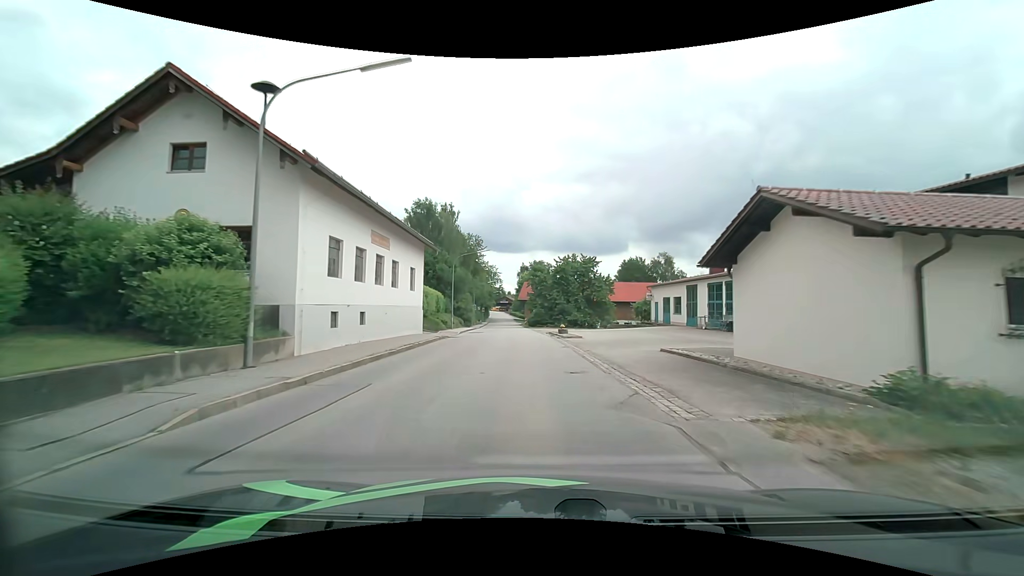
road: secondary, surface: asphalt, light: Day
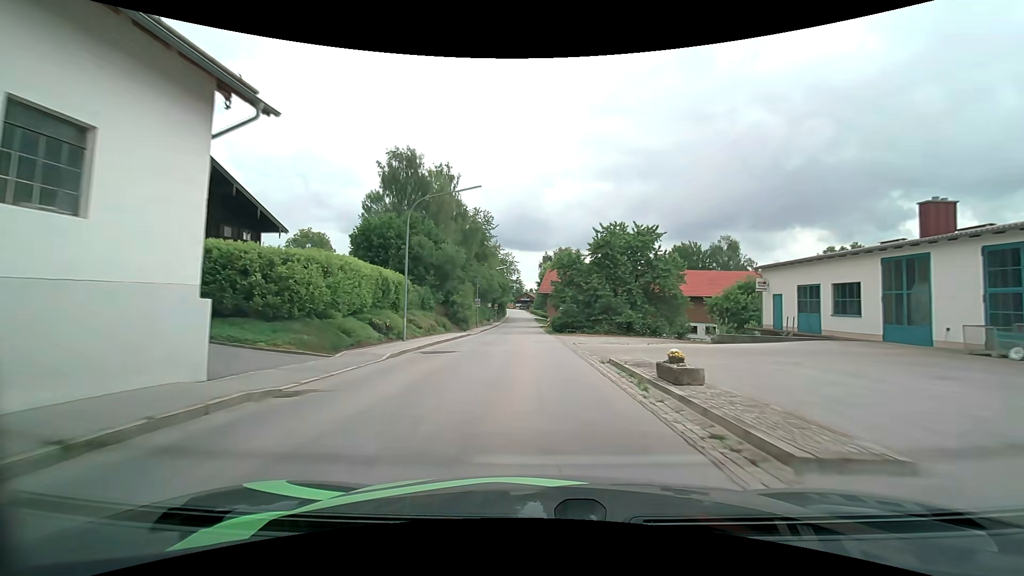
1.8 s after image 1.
(-0.5, +23.8) m; -3°
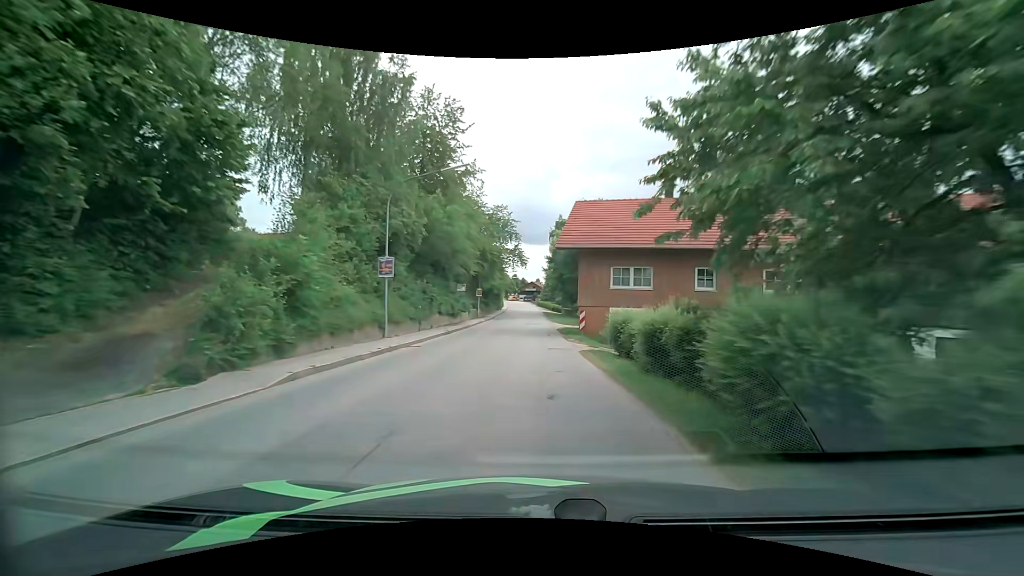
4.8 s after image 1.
(-0.5, +40.4) m; -1°
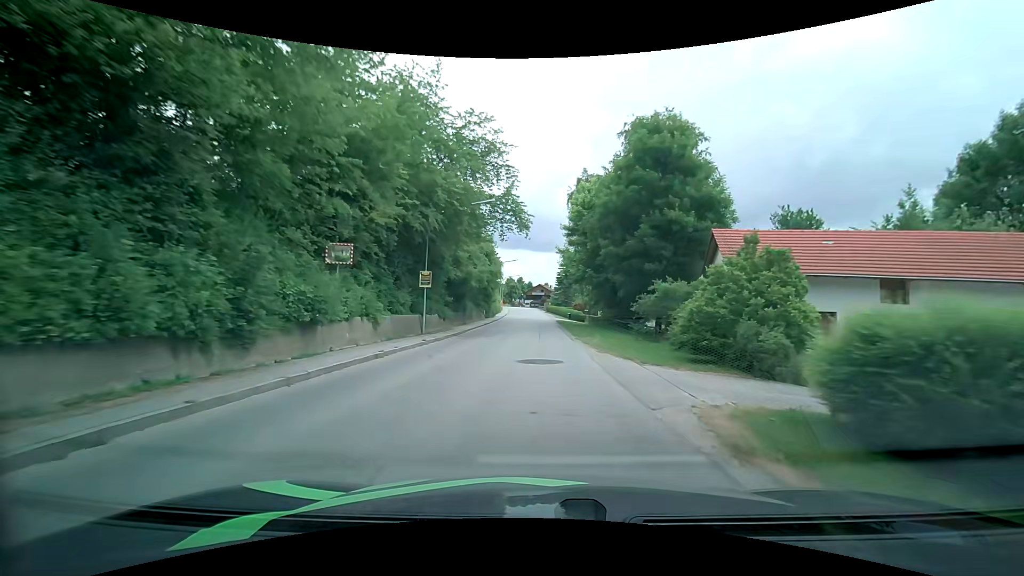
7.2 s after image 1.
(-0.1, +31.8) m; -1°
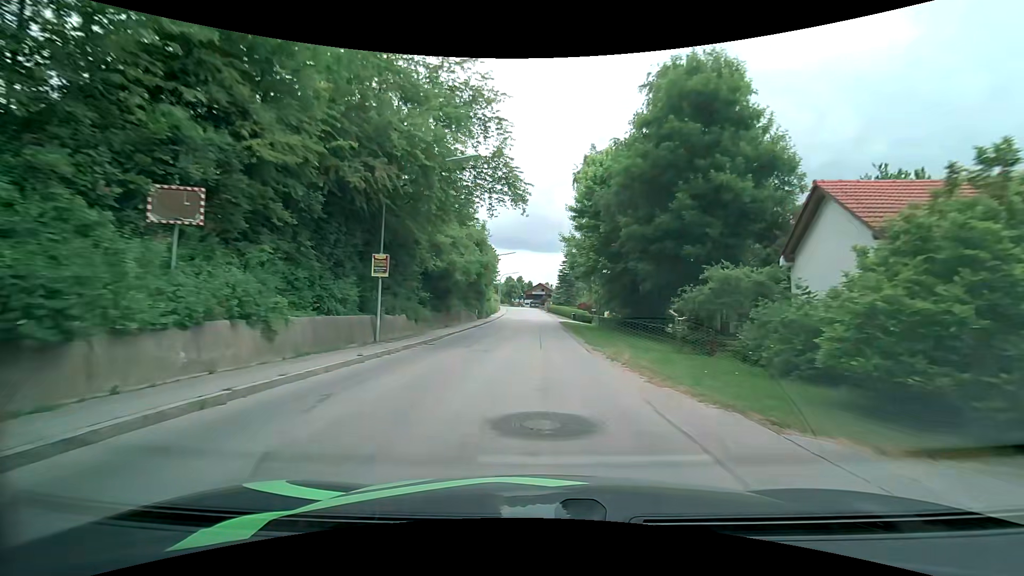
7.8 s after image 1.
(+0.1, +8.0) m; 0°
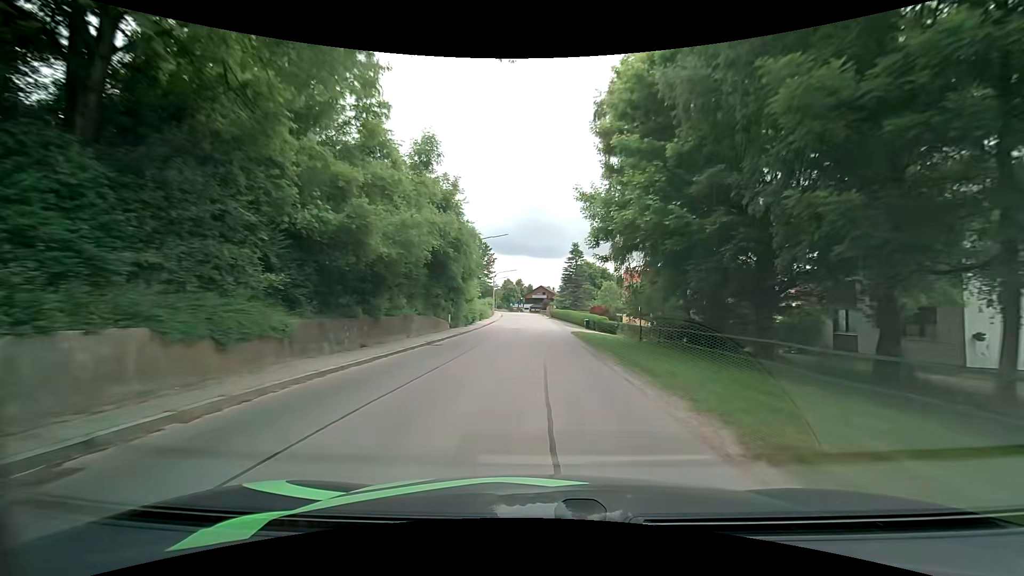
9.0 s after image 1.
(-0.1, +16.6) m; 0°
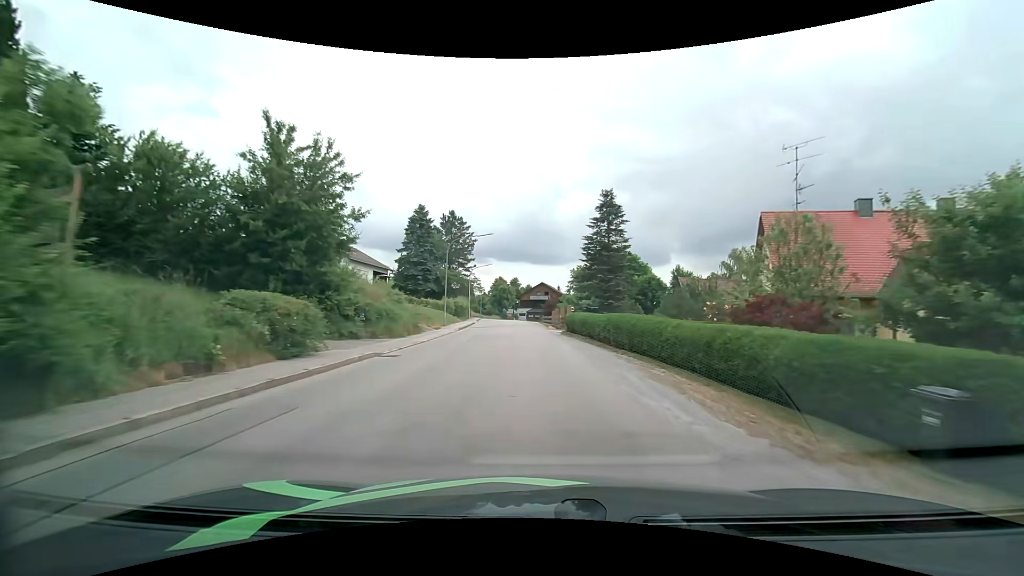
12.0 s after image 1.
(0.0, +42.1) m; 0°
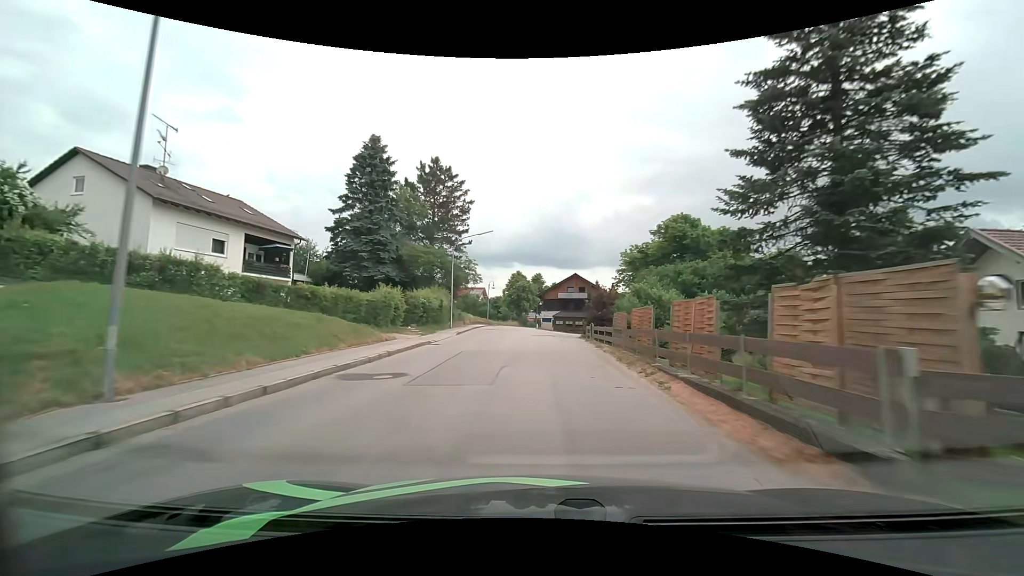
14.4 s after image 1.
(-1.1, +33.4) m; -3°
(0, +10) (0, +20) (0, +30) (-1, +40) (-1, +50) (-2, +60) (-2, +70) (-1, +80) (0, +90) (+1, +100) m
